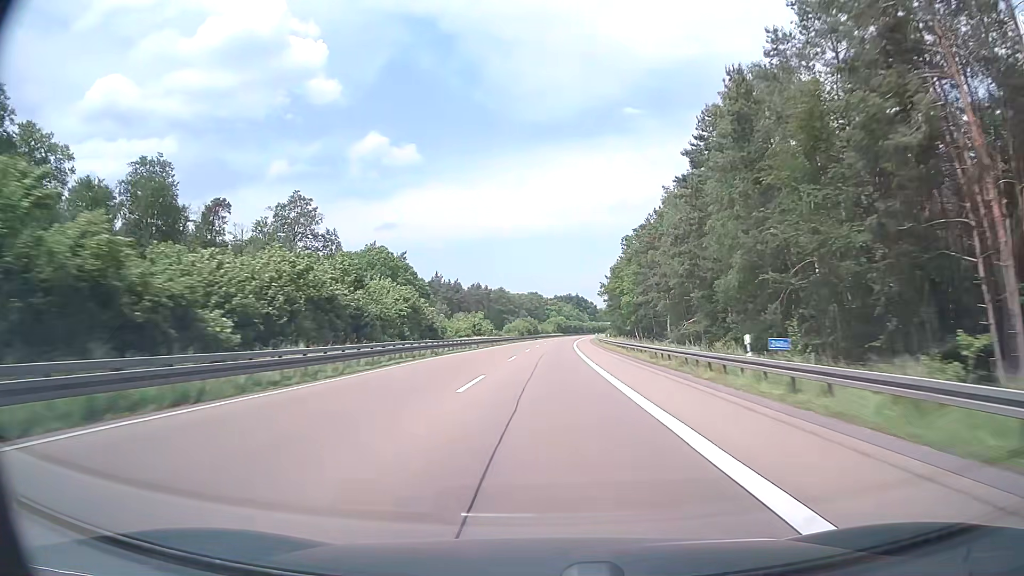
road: motorway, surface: asphalt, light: Day
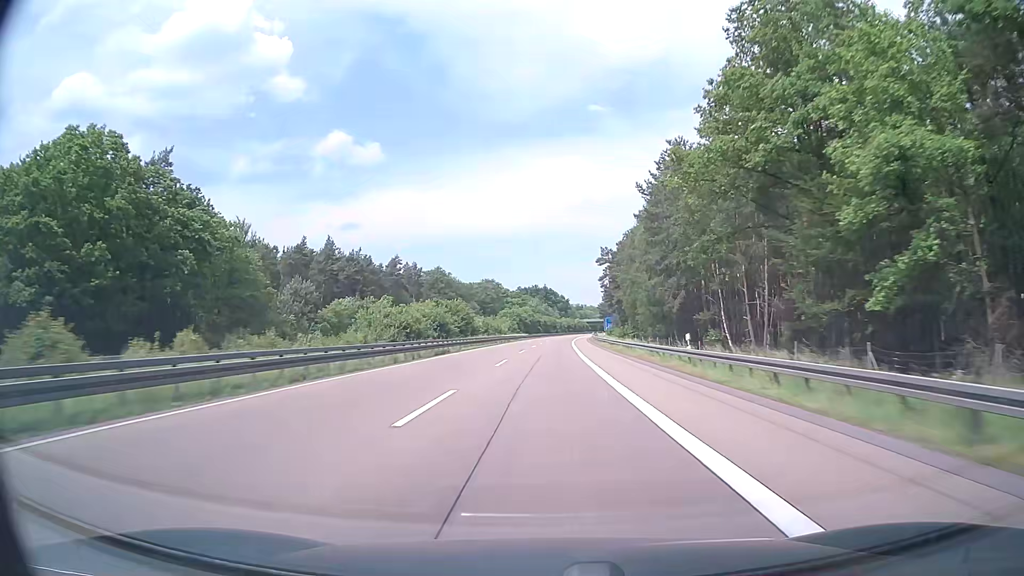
(+2.6, +95.1) m; +3°
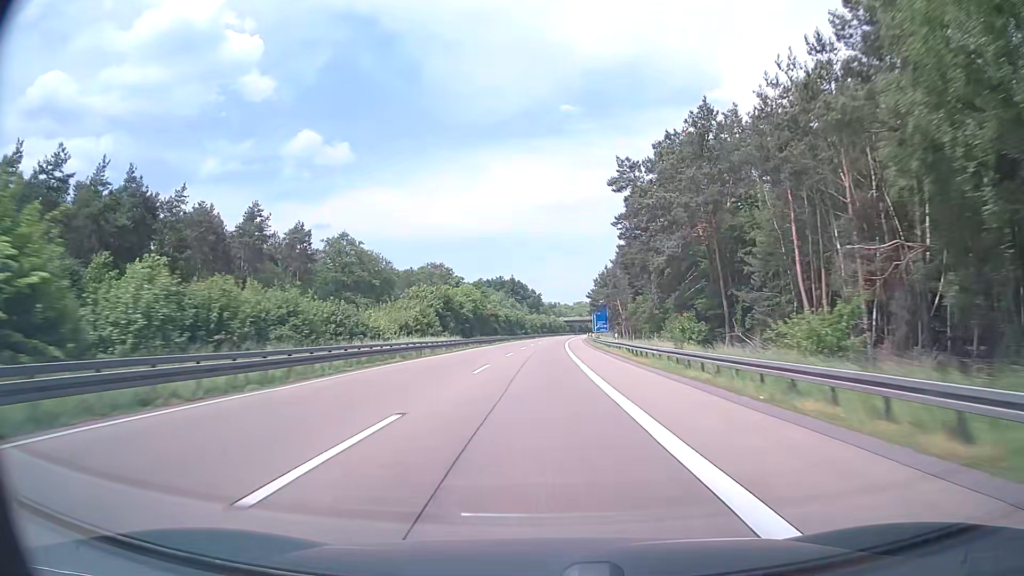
(+1.7, +76.1) m; +2°
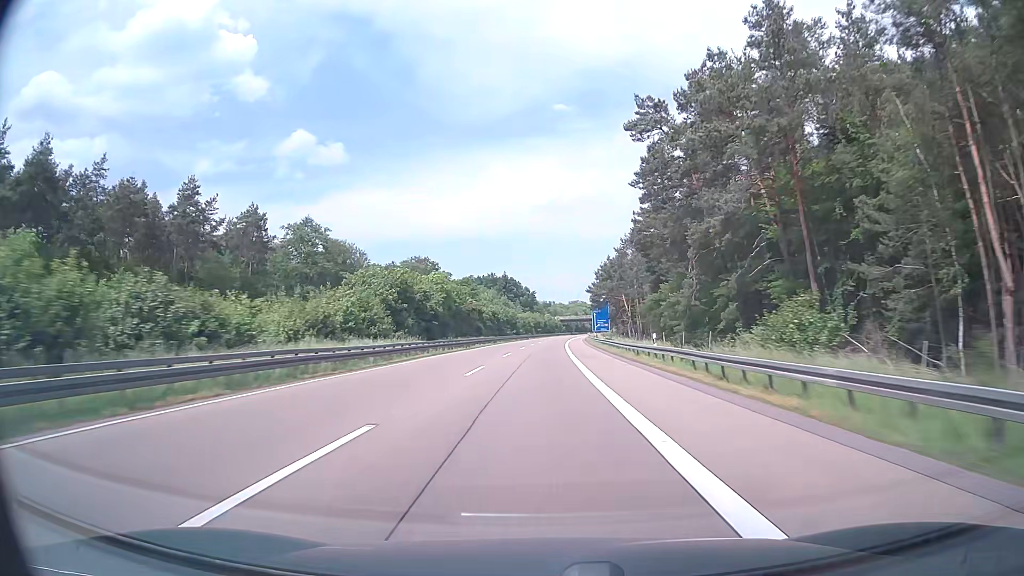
(+0.1, +19.0) m; +1°
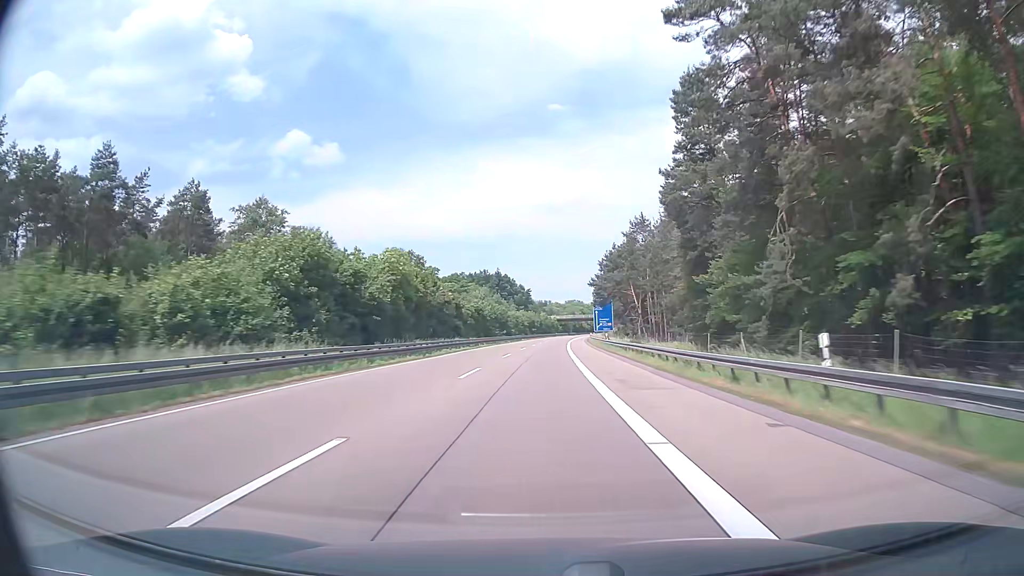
(+0.1, +19.0) m; 0°
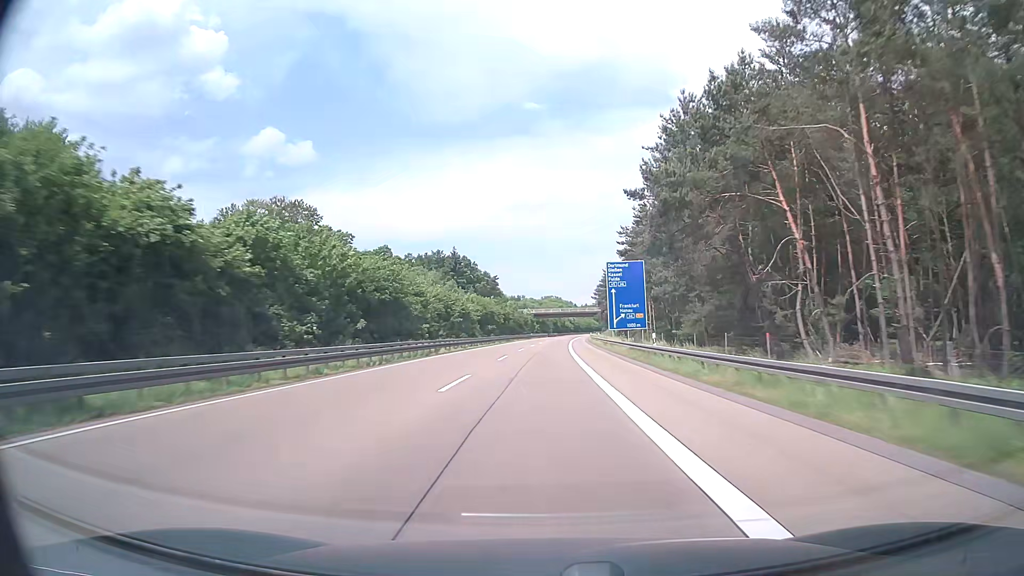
(+1.2, +76.0) m; +2°
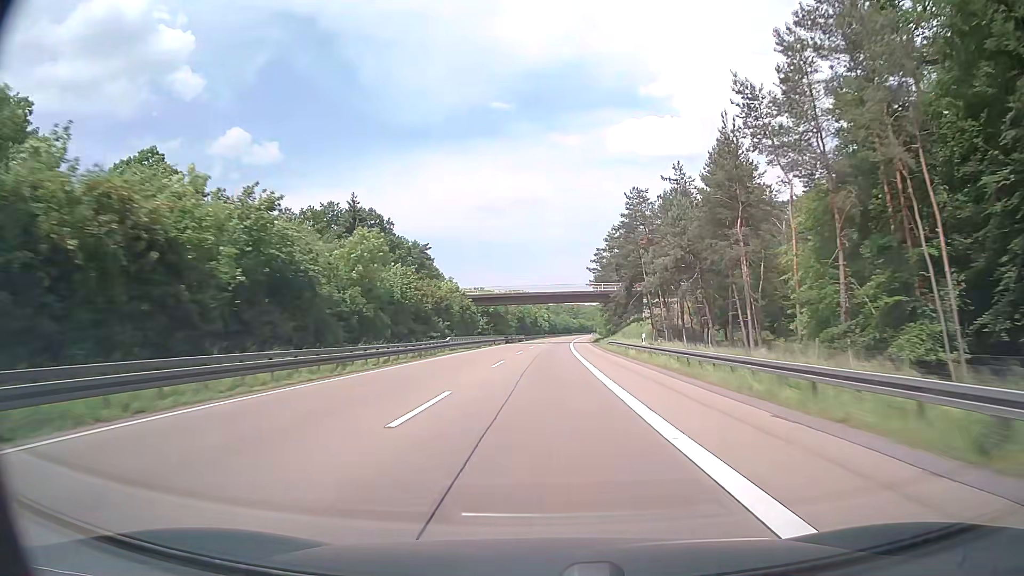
(+2.2, +95.0) m; +3°
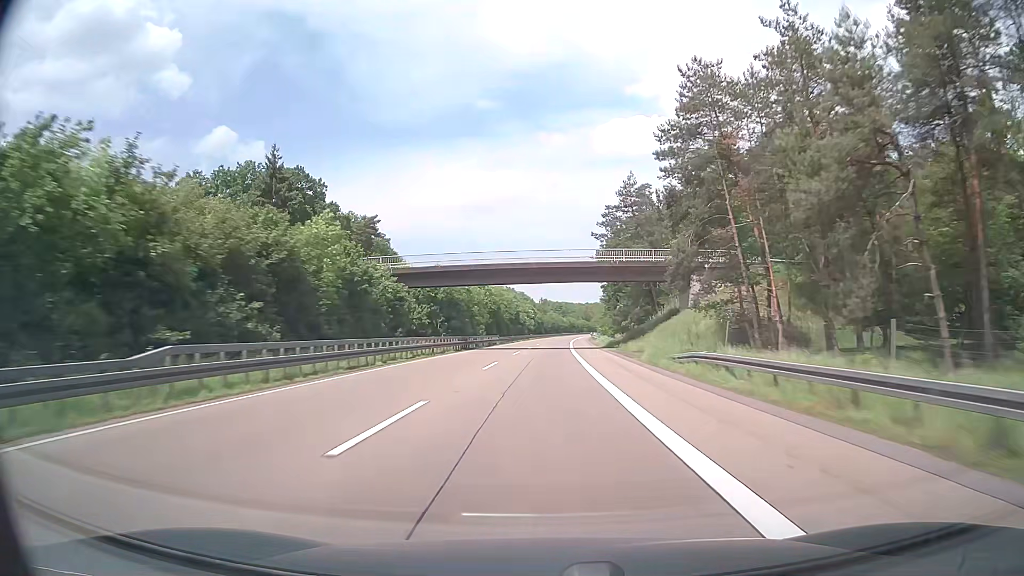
(+0.5, +38.1) m; +1°
(0, +10) (0, +20) (0, +30) (0, +40) (+1, +50) (+1, +60) (+1, +70) (+1, +80) (+2, +90) (+2, +100) m
